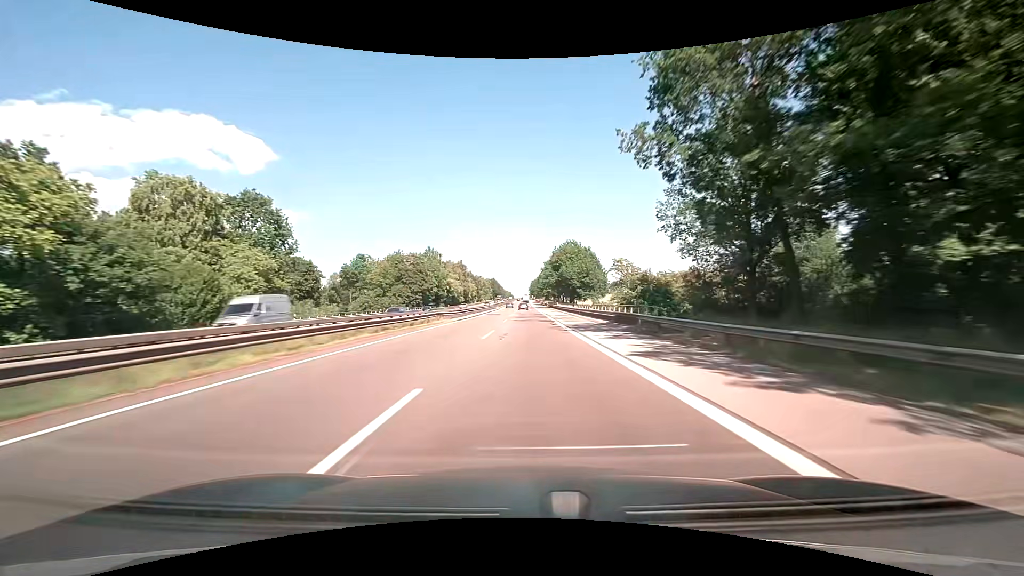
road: motorway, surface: asphalt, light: Day
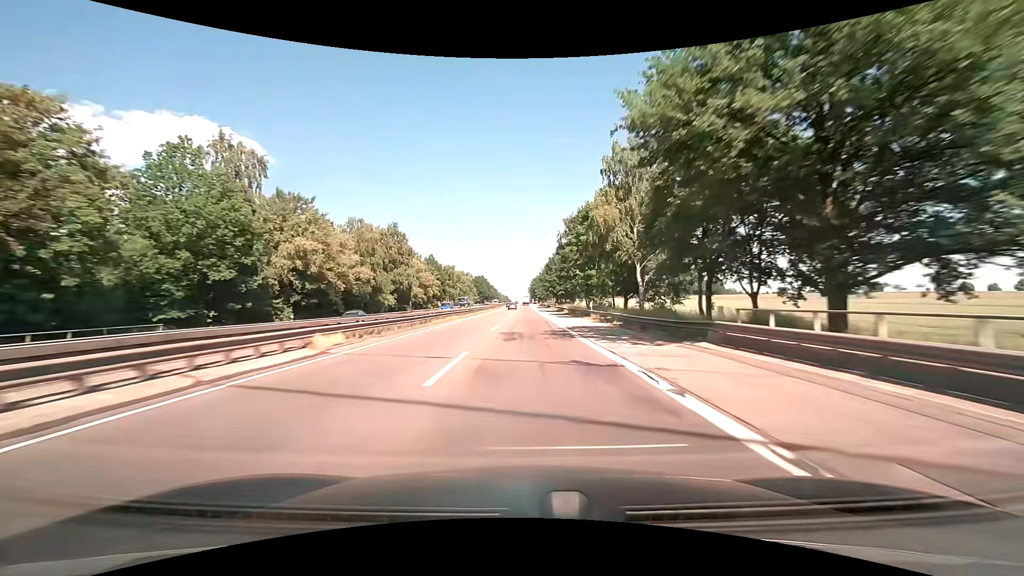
(+0.5, +99.2) m; 0°
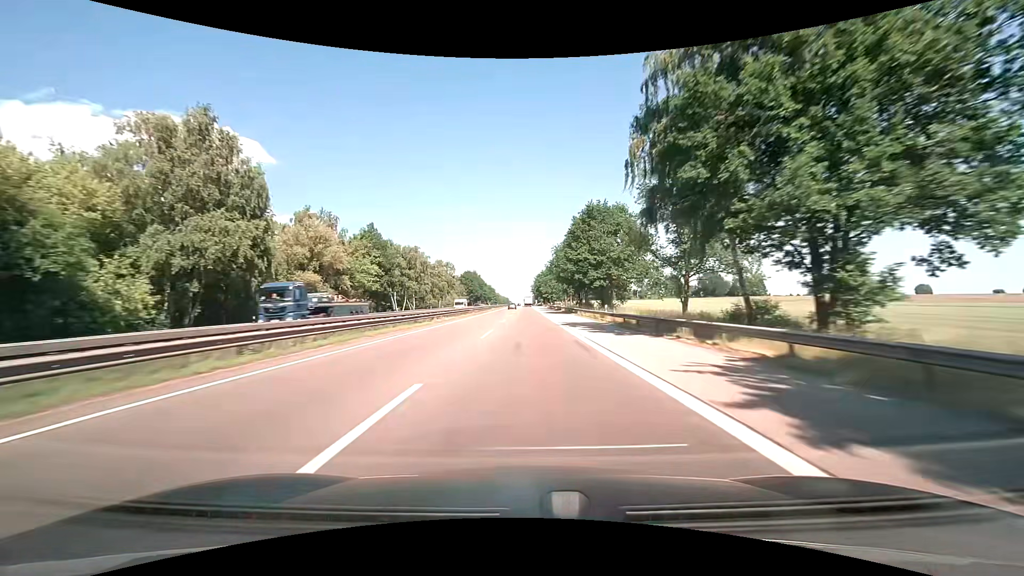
(-0.1, +59.2) m; 0°
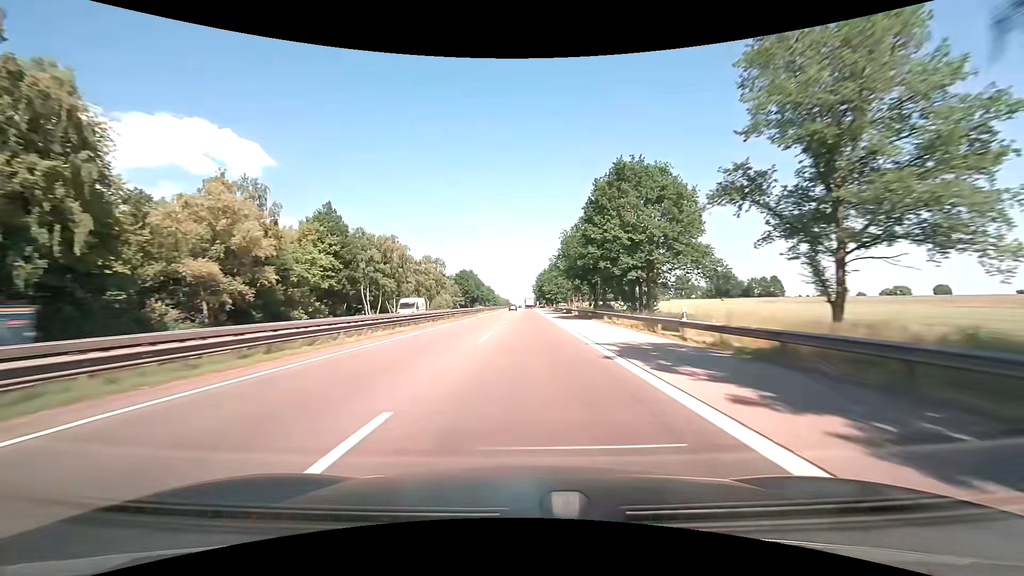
(+0.1, +19.6) m; 0°
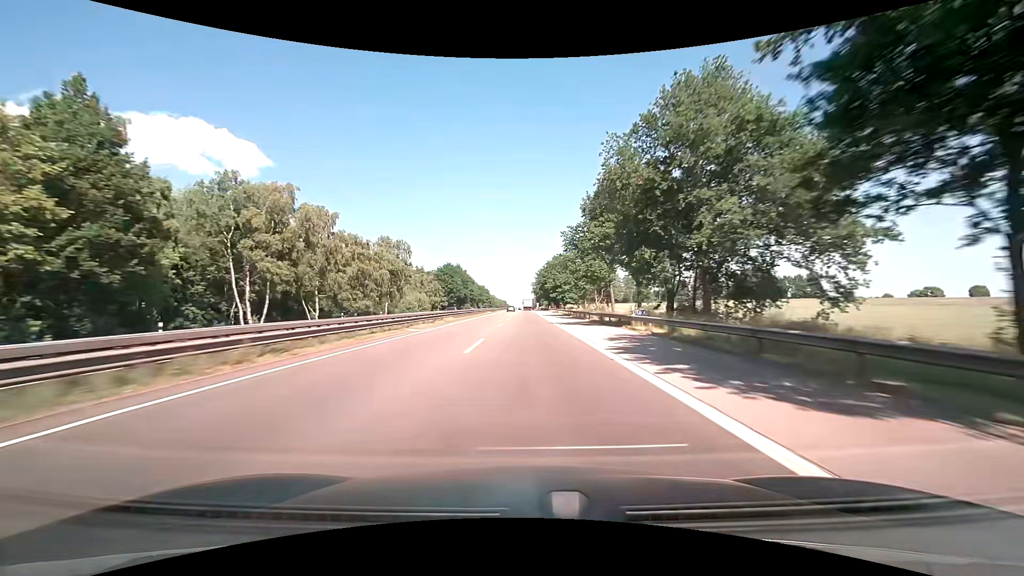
(+0.3, +38.8) m; +1°
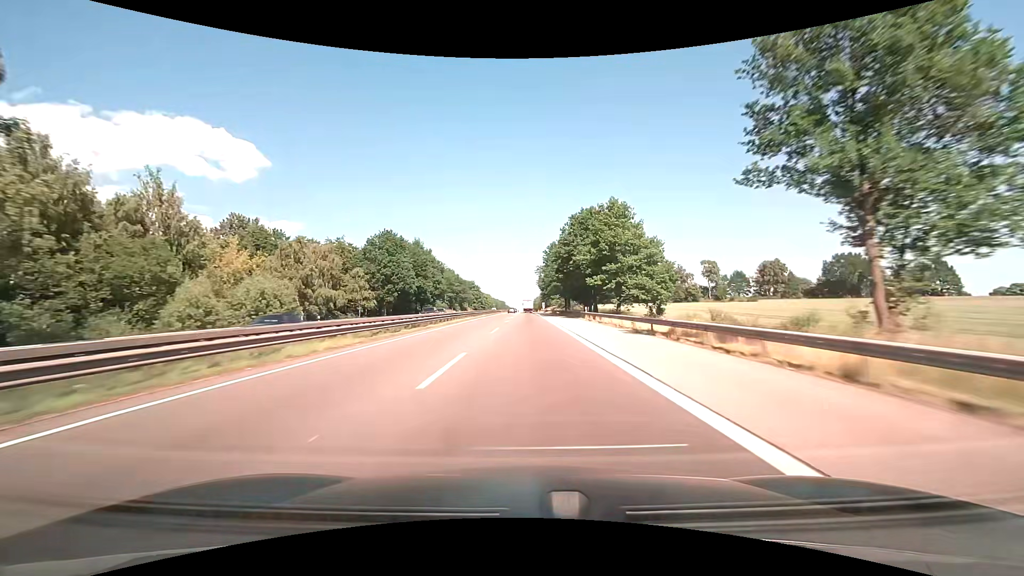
(-0.1, +76.3) m; 0°
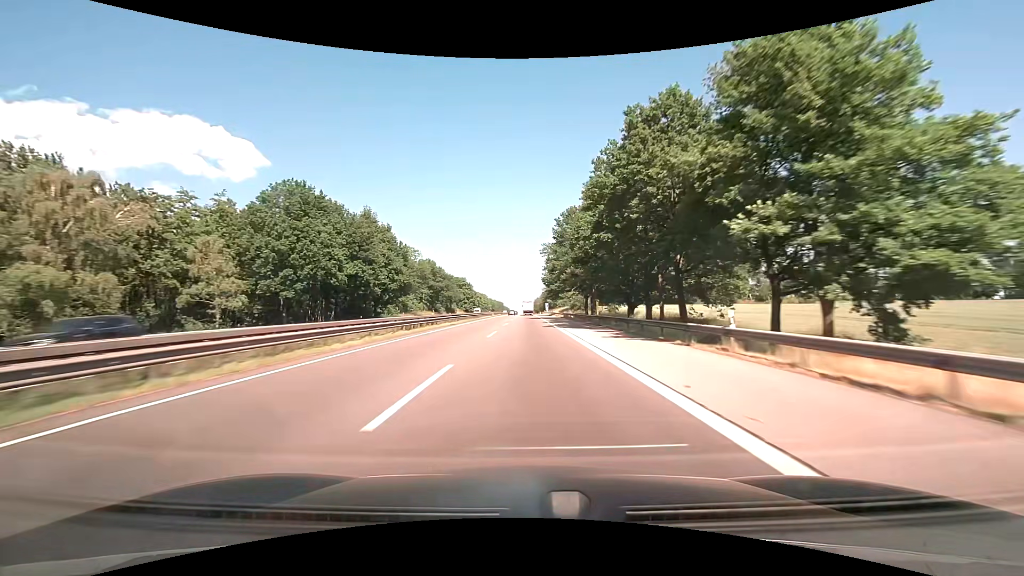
(+0.2, +37.9) m; 0°
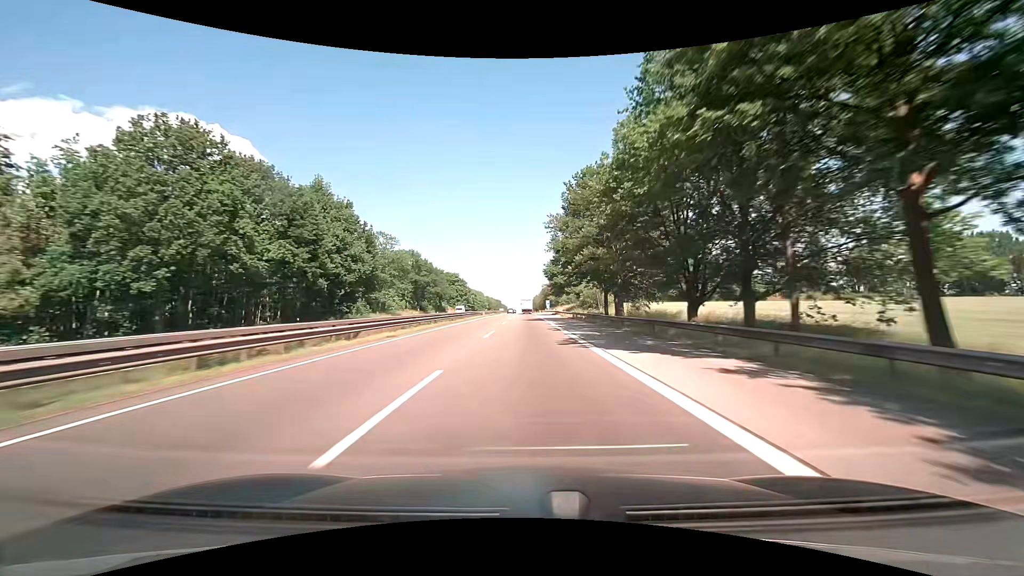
(0.0, +18.9) m; 0°
(0, +10) (0, +20) (0, +30) (0, +40) (0, +50) (0, +60) (0, +70) (0, +80) (0, +90) (0, +100) m
